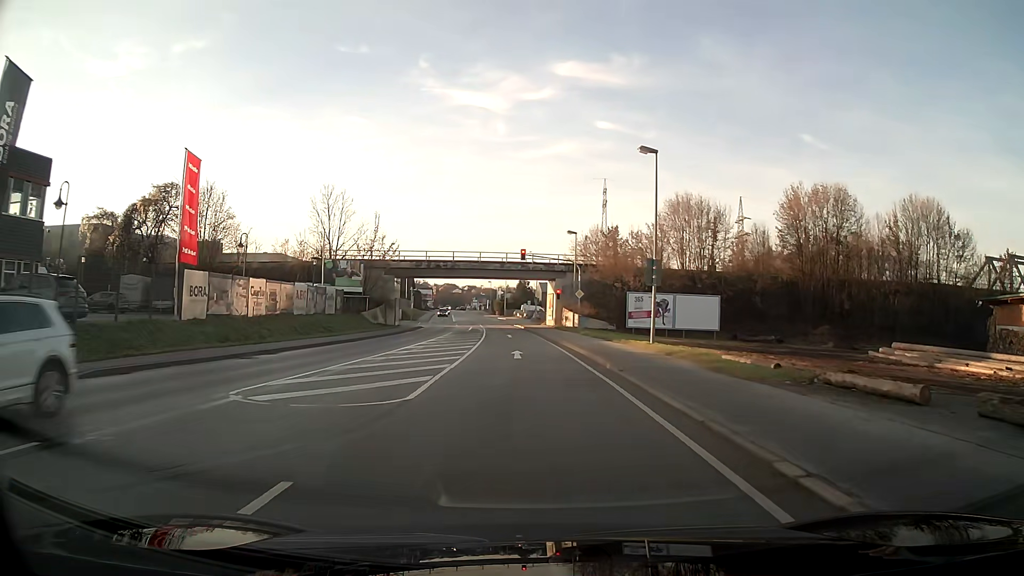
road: primary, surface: asphalt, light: Day
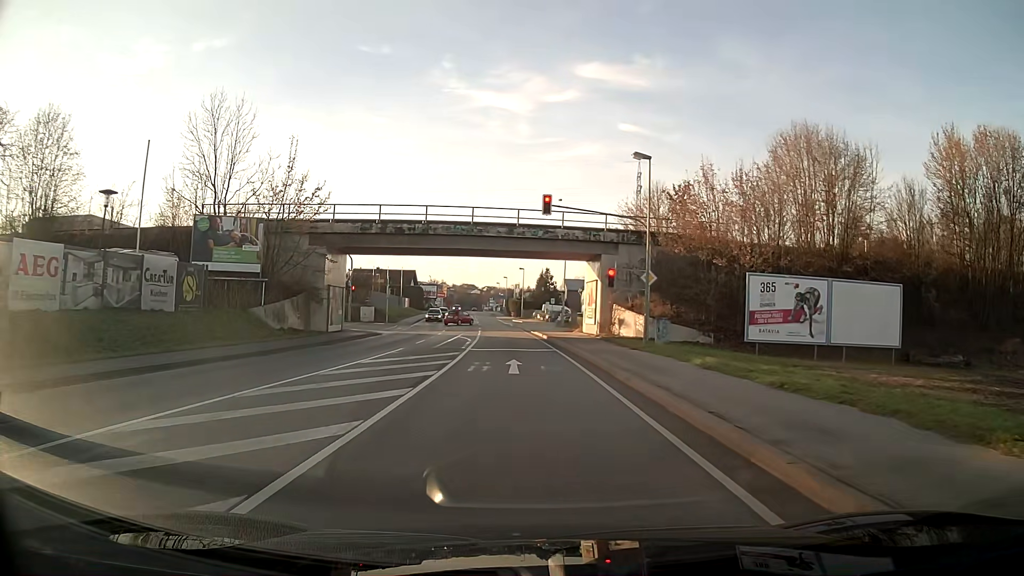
(-0.4, +26.2) m; -2°
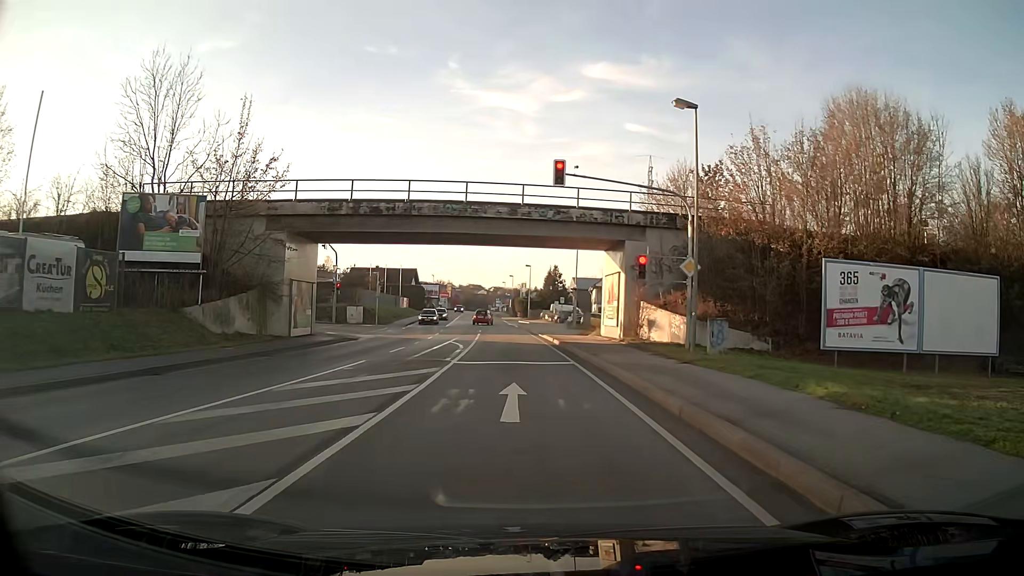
(0.0, +7.0) m; -1°
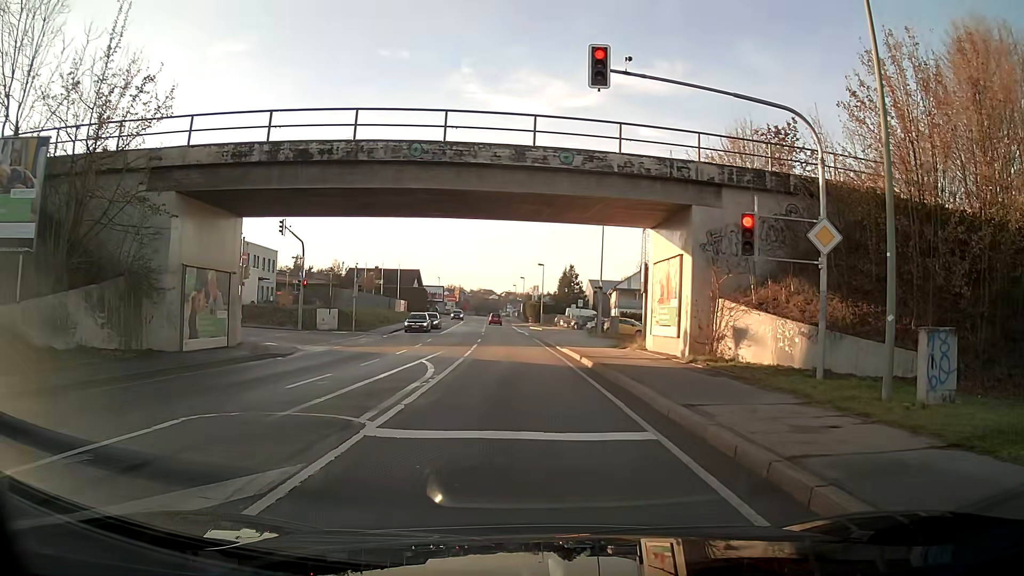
(-0.1, +10.9) m; -1°
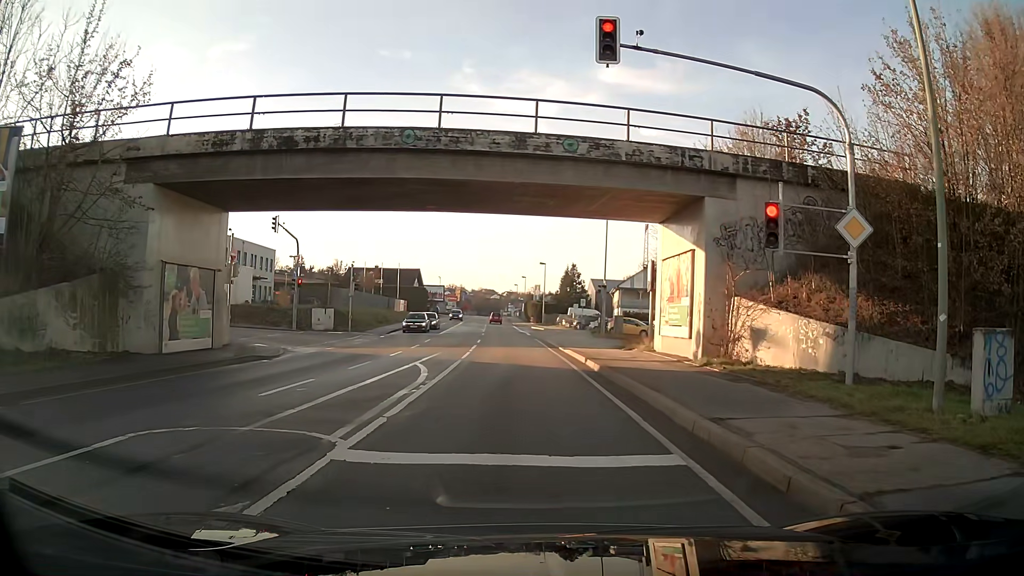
(0.0, +1.3) m; 0°
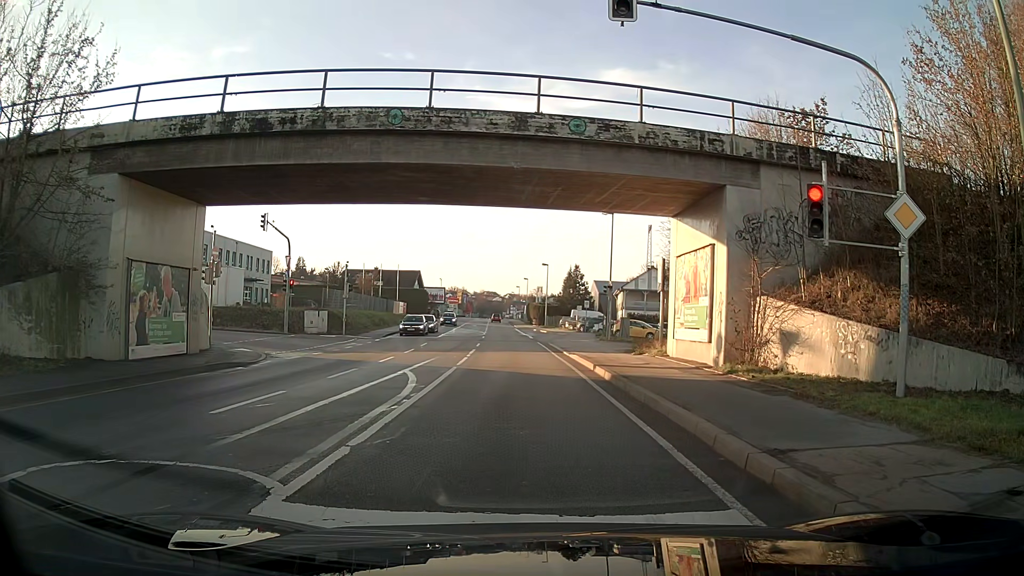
(0.0, +1.9) m; 0°
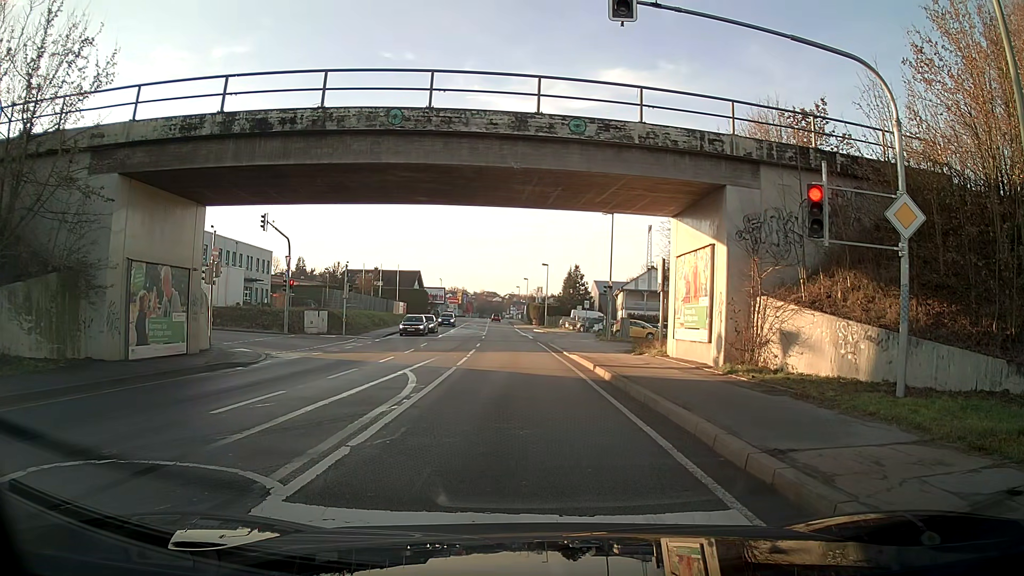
(0.0, 0.0) m; 0°
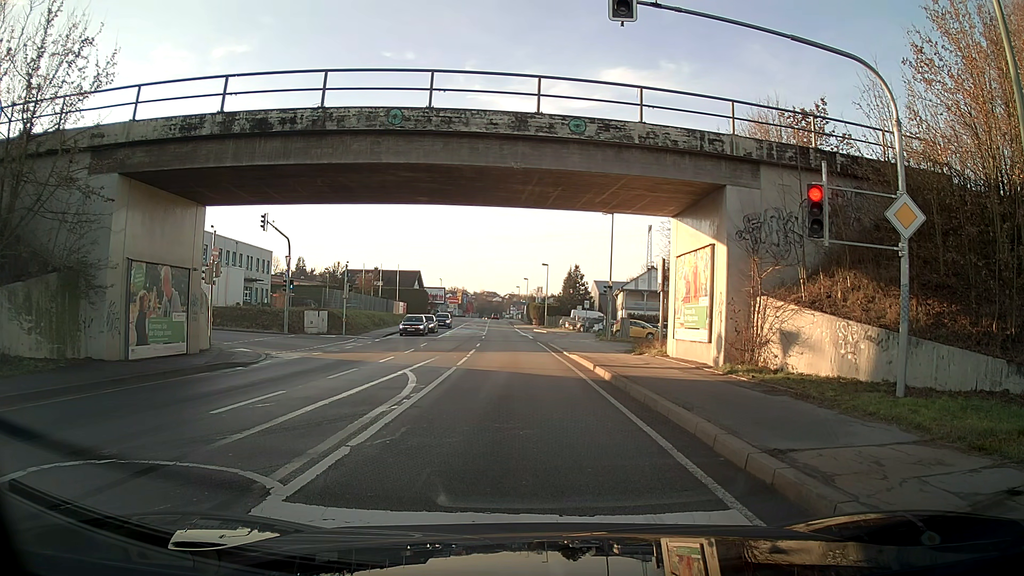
(0.0, 0.0) m; 0°
(0, +10) (-1, +20) (-1, +30) (-2, +40) (-2, +50) (-3, +60) (-4, +70) (-4, +80) (-5, +90) (-5, +100) m
